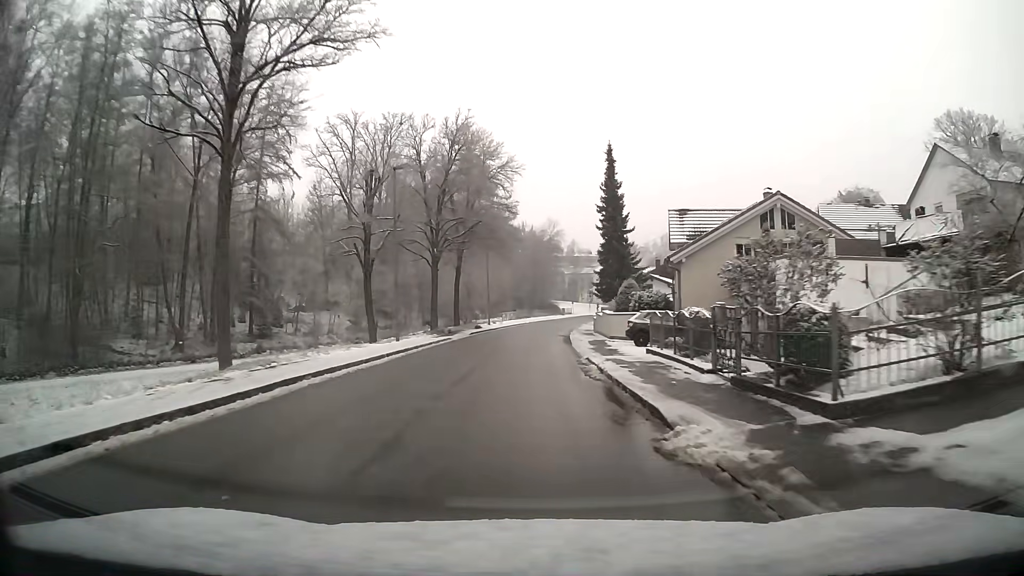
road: unclassified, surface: asphalt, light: Day
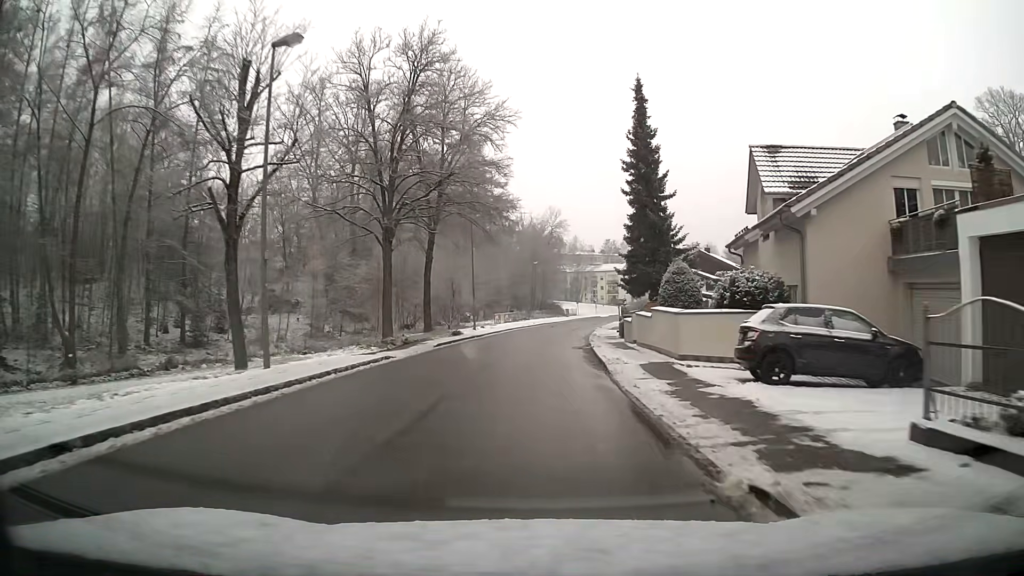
(0.0, +15.1) m; +1°
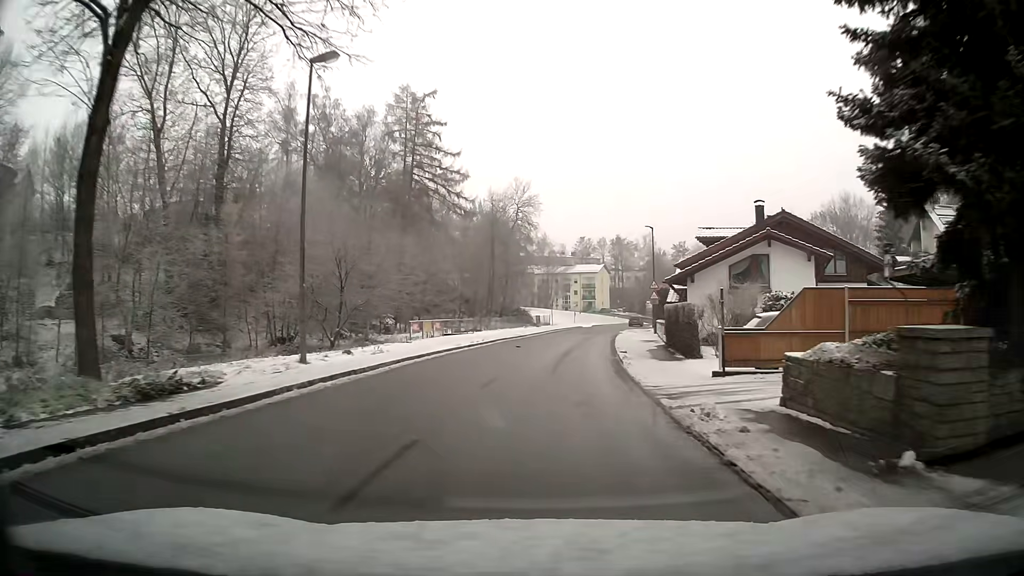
(+0.7, +29.9) m; +4°
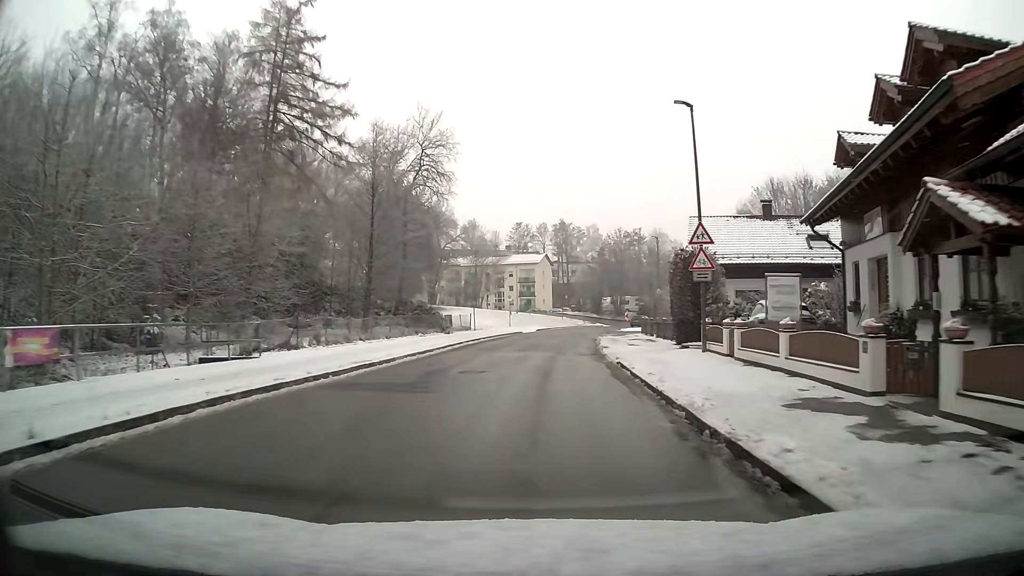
(+1.5, +30.0) m; +5°
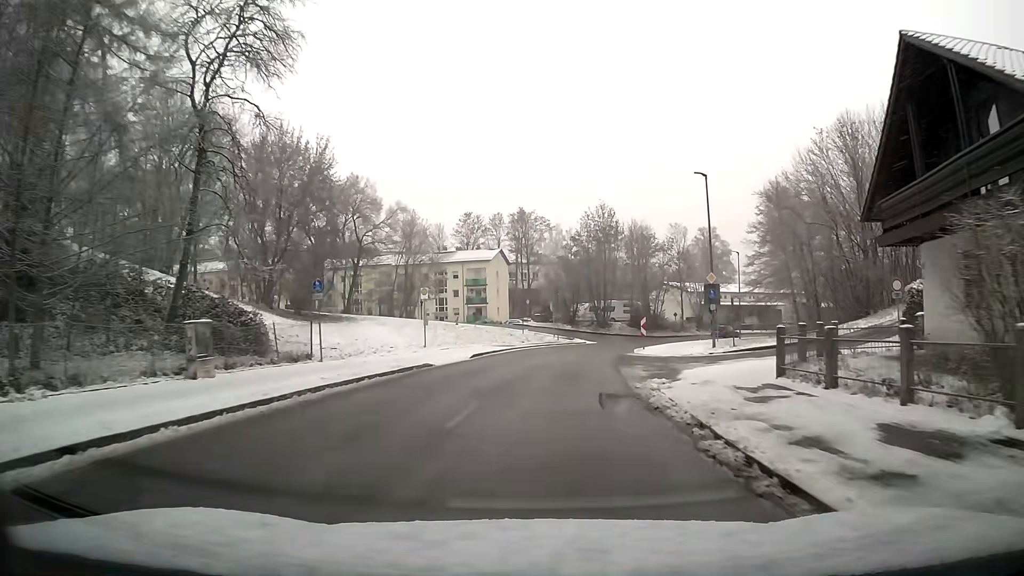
(+0.9, +29.9) m; +4°
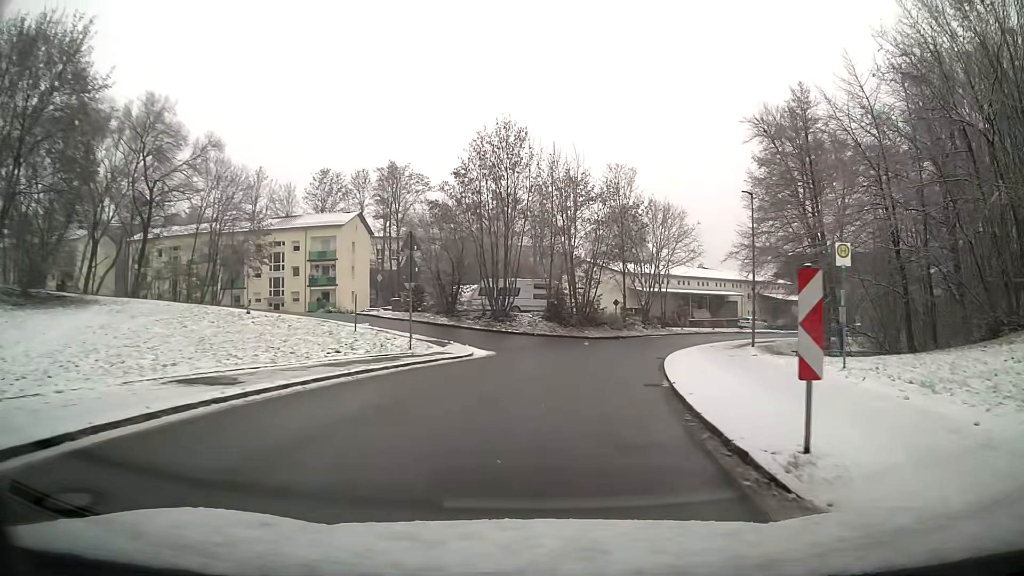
(+2.3, +28.9) m; +11°
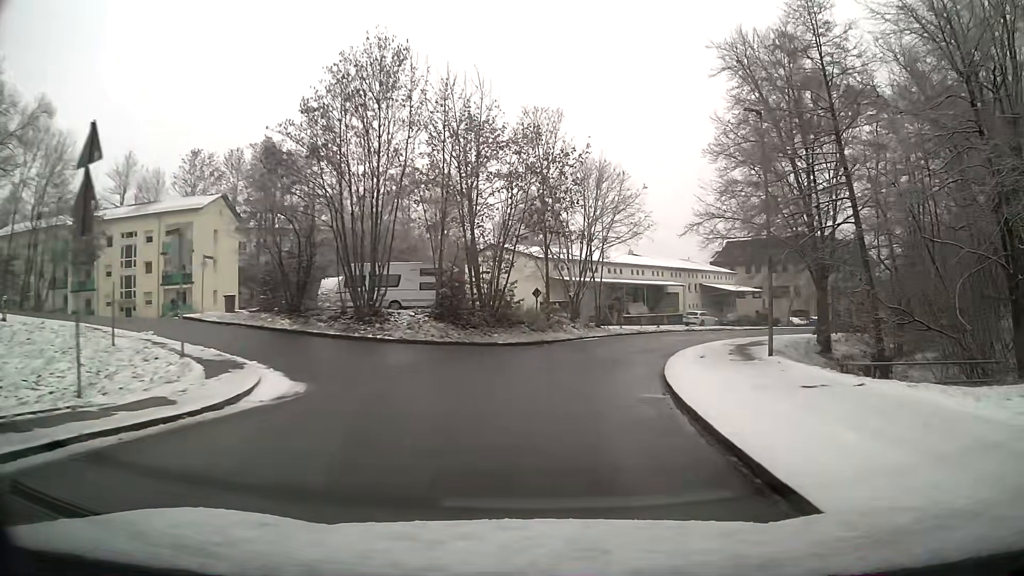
(+1.0, +14.3) m; +8°
